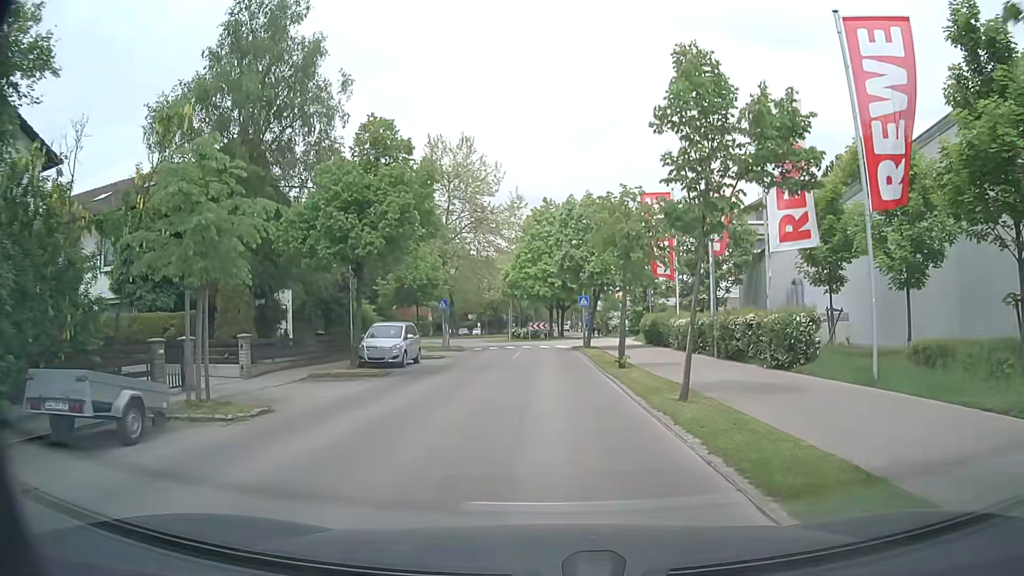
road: residential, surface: asphalt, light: Day
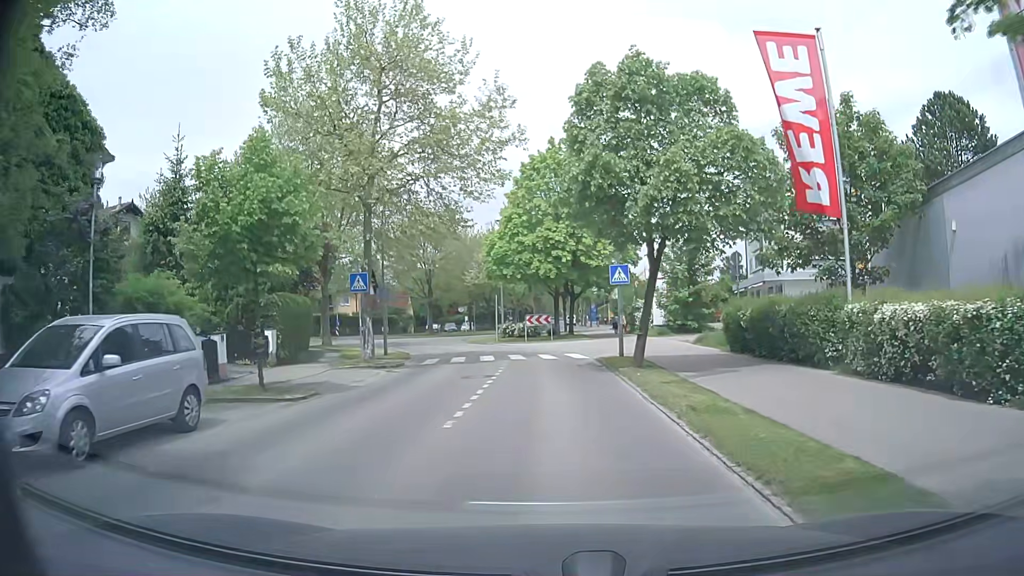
(0.0, +18.2) m; 0°
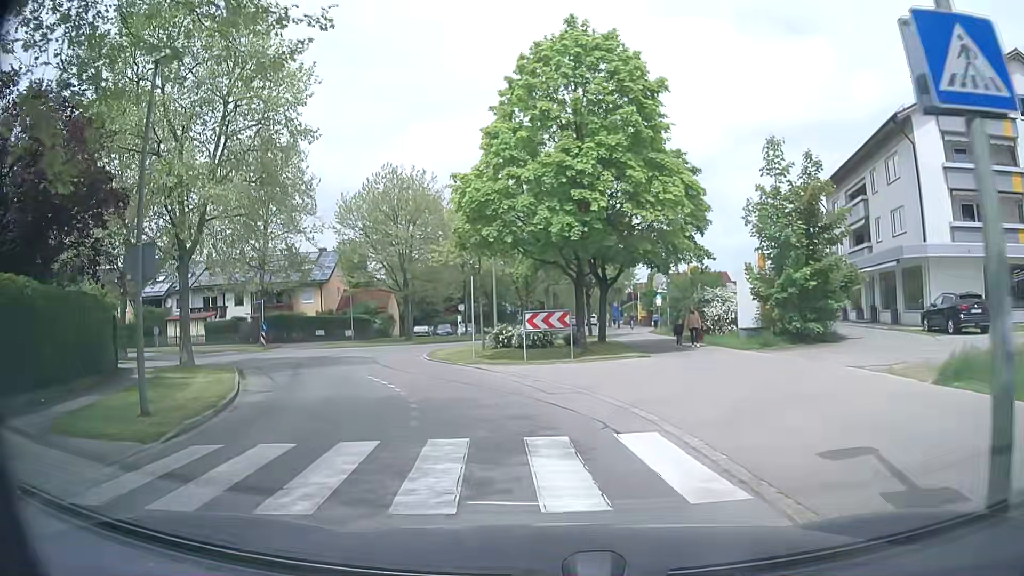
(0.0, +18.2) m; -1°
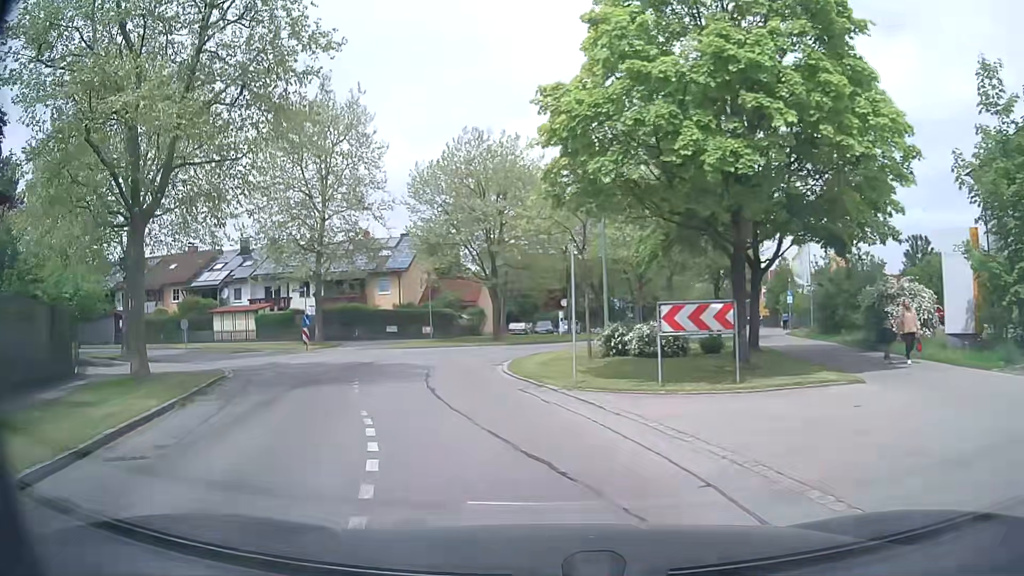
(-0.7, +9.0) m; -10°
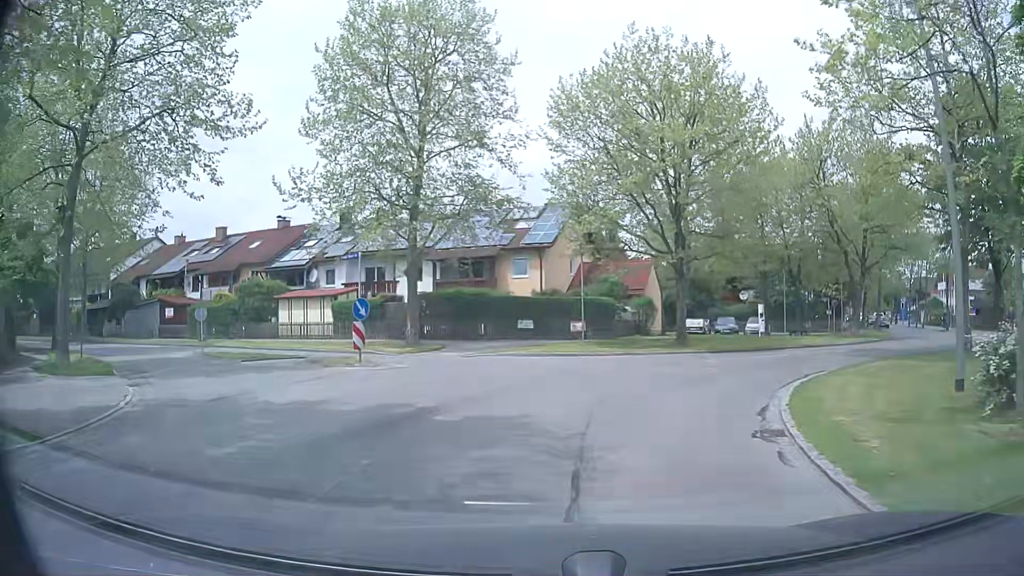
(-2.0, +14.1) m; -14°
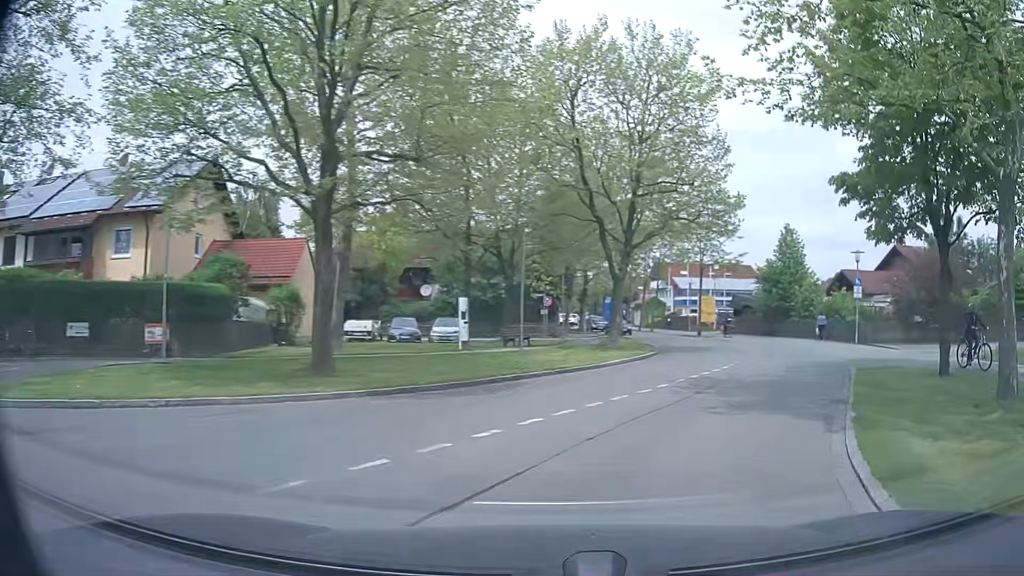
(+3.0, +13.6) m; +28°
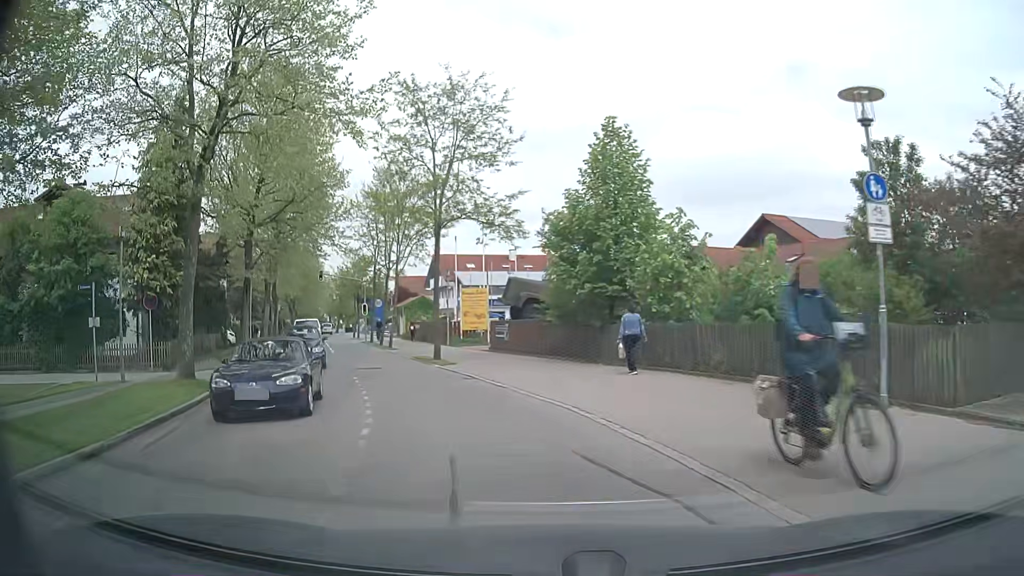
(+8.1, +23.2) m; +16°
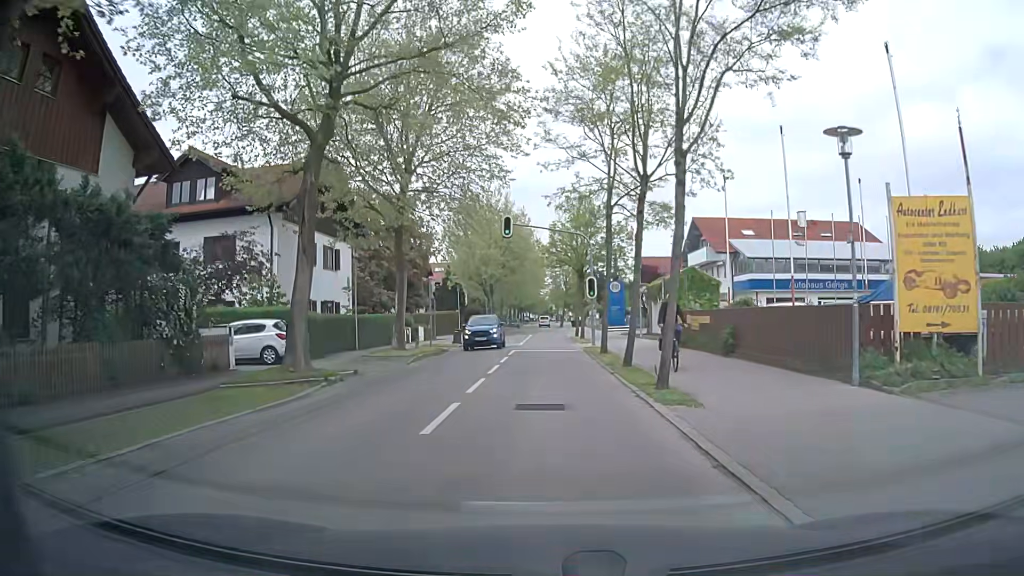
(-6.2, +27.1) m; -19°
(0, +10) (0, +20) (0, +30) (0, +40) (0, +50) (0, +60) (0, +70) (0, +80) (0, +90) (0, +100) m
